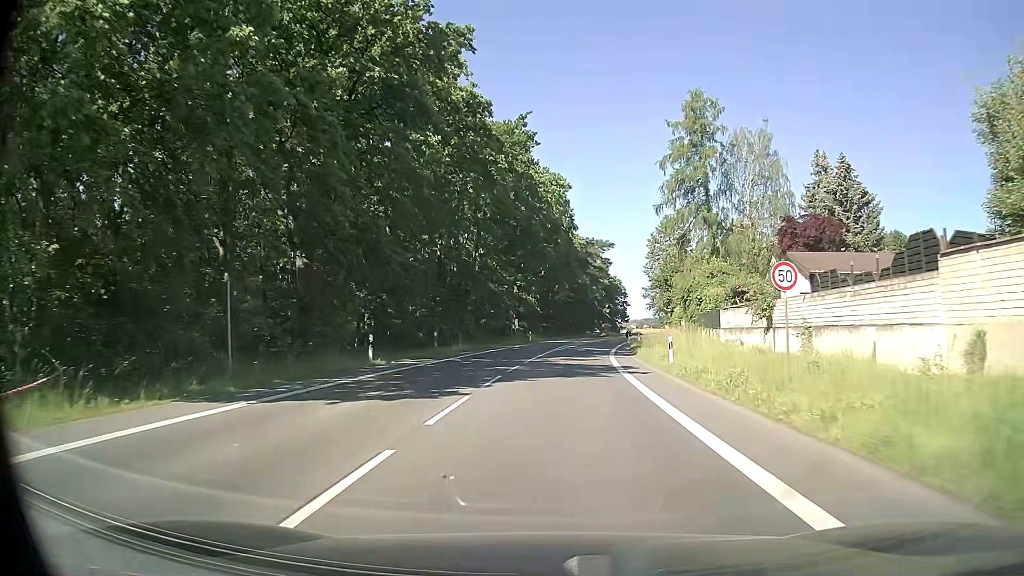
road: secondary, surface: asphalt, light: Day
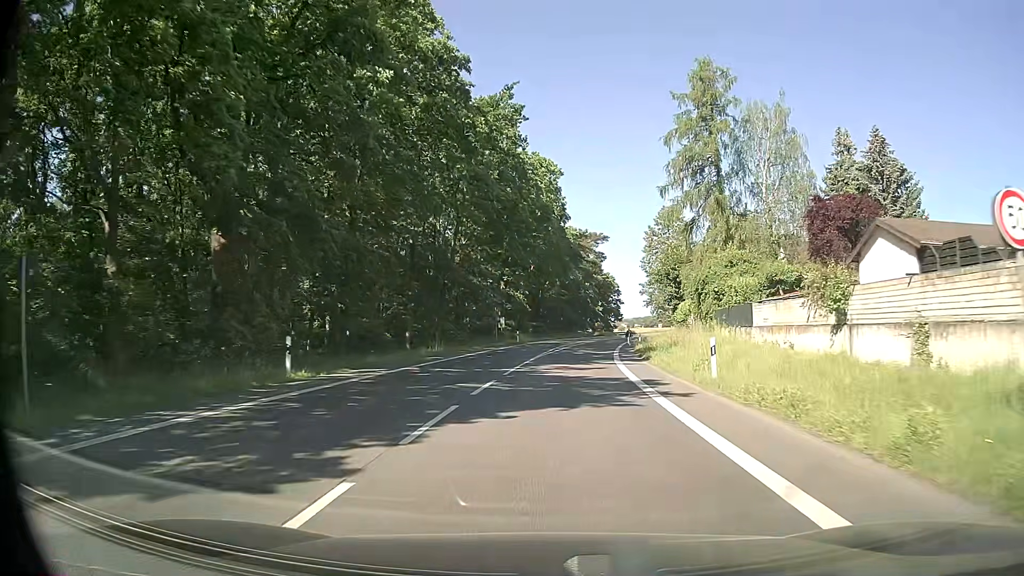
(+0.1, +7.8) m; +1°
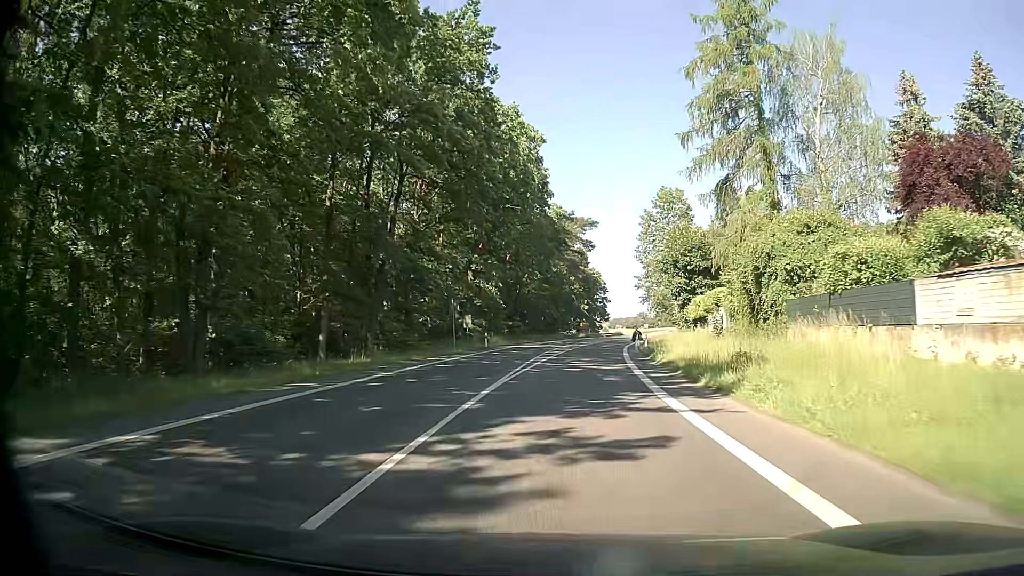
(+0.2, +15.5) m; +1°
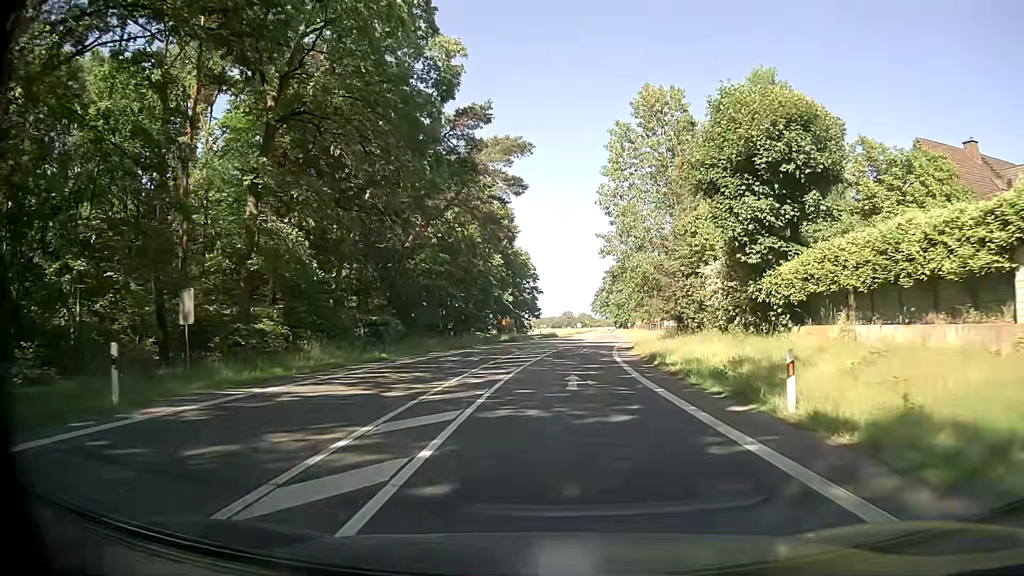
(+1.9, +38.9) m; +6°
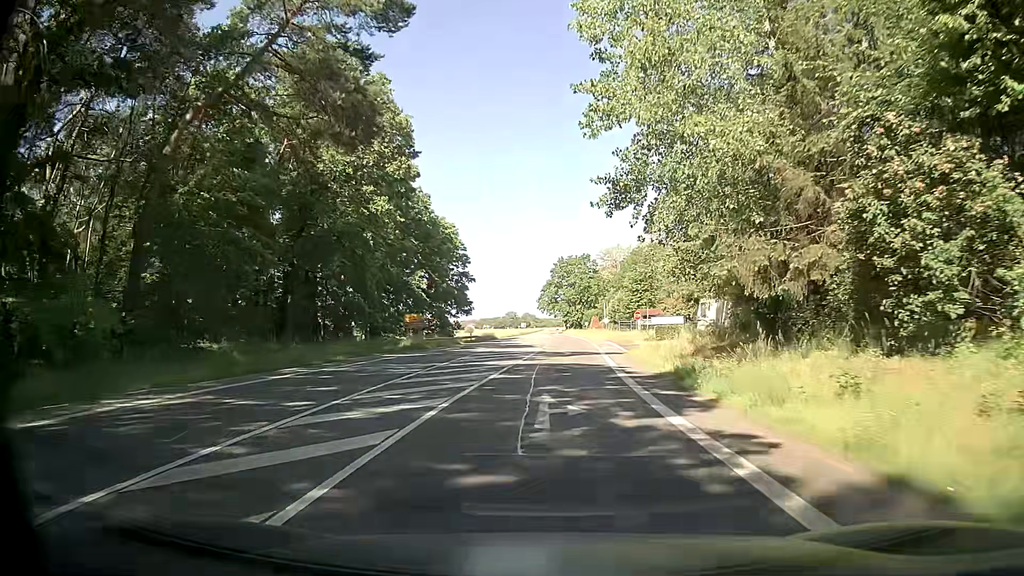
(+1.3, +31.4) m; +5°
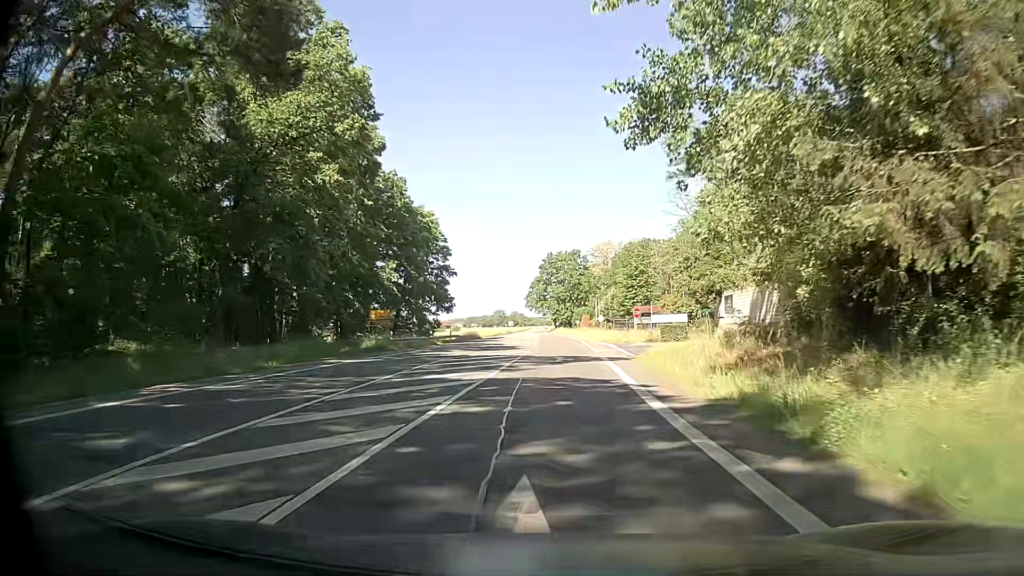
(0.0, +7.9) m; +1°
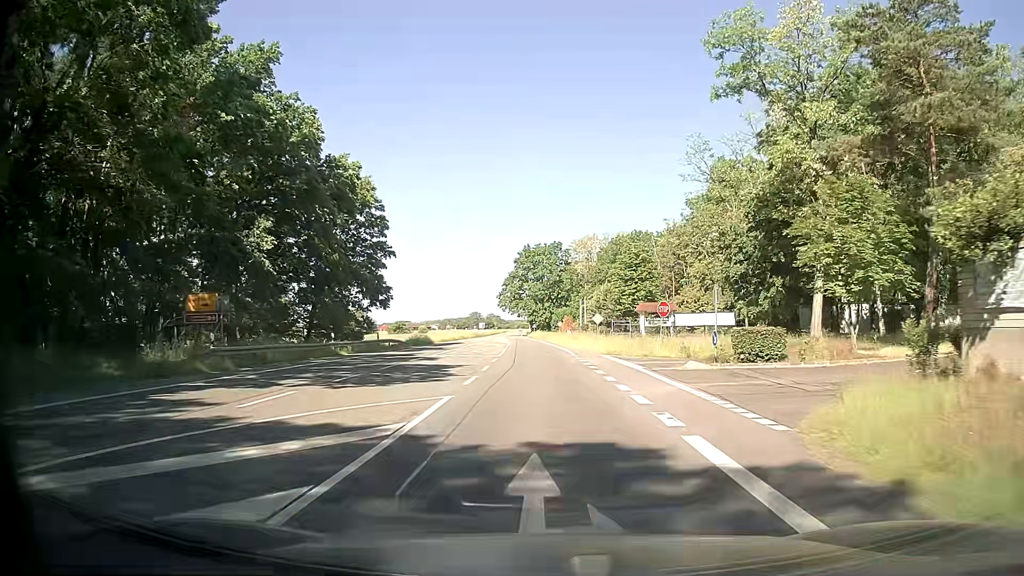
(+0.5, +23.8) m; +2°
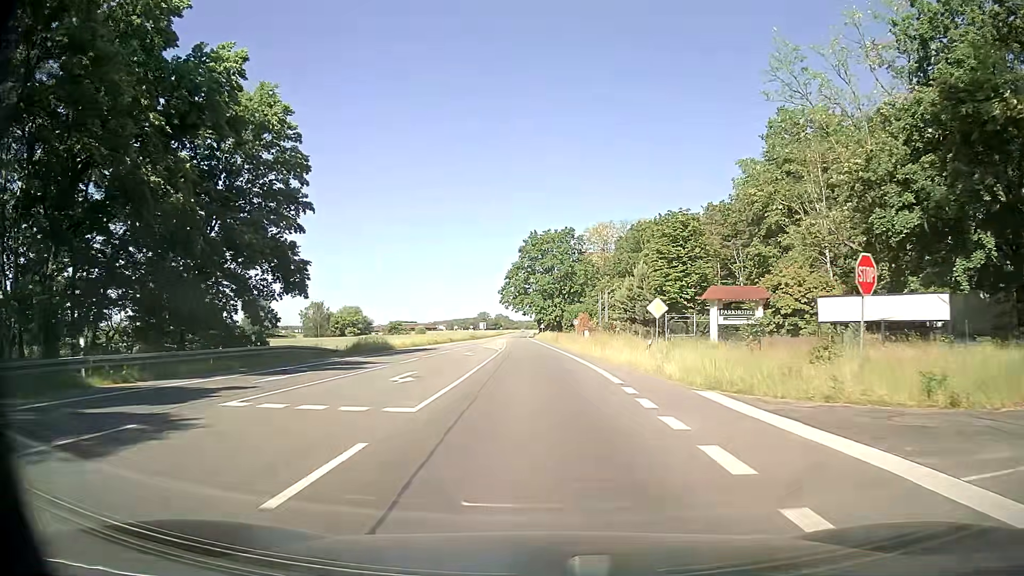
(-0.2, +23.9) m; -1°
(0, +10) (0, +20) (0, +30) (-1, +40) (-1, +50) (-2, +60) (-2, +70) (-3, +80) (-3, +90) (-4, +100) m
